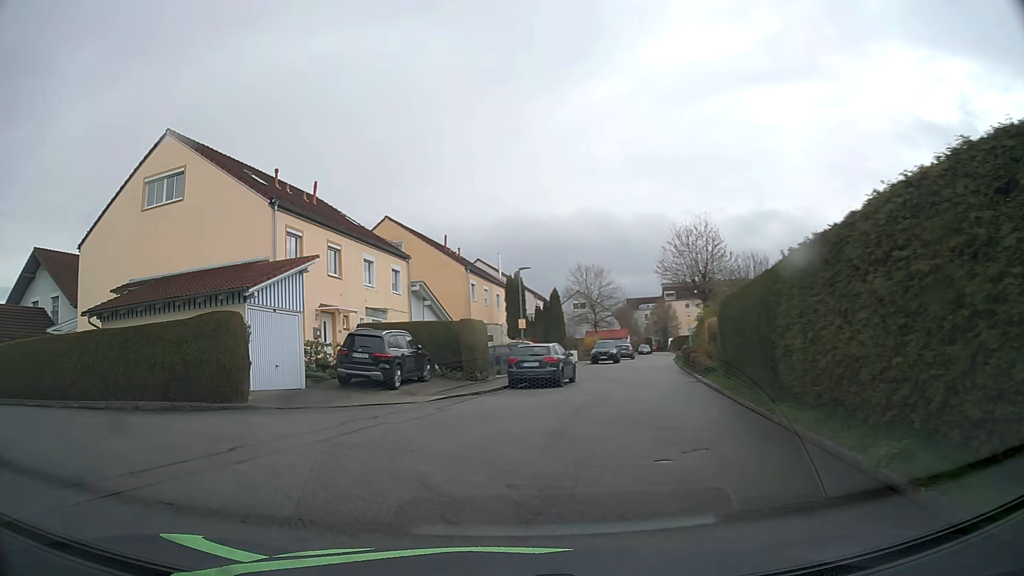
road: residential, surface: asphalt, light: Day
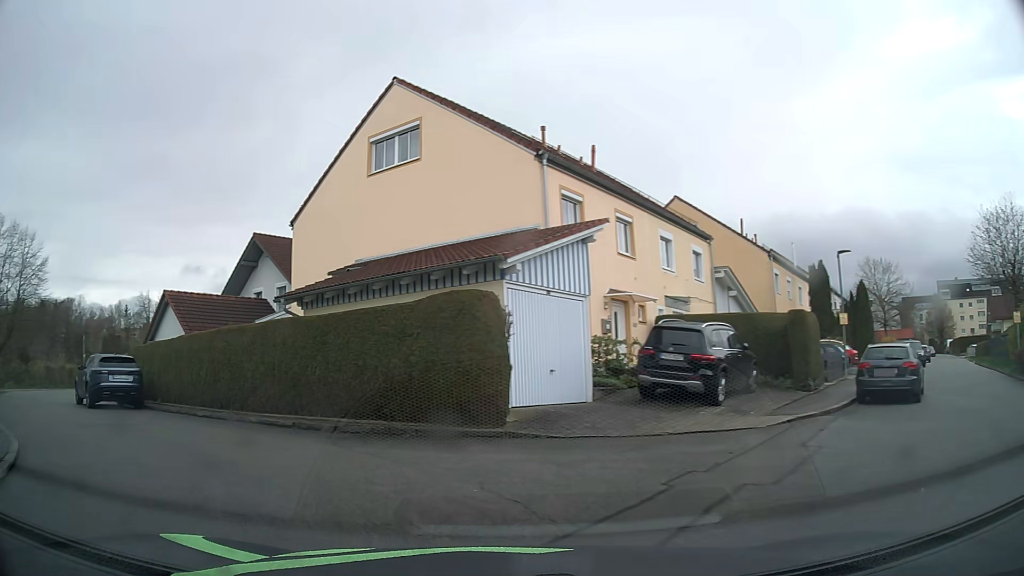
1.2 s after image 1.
(-1.1, +5.6) m; -24°
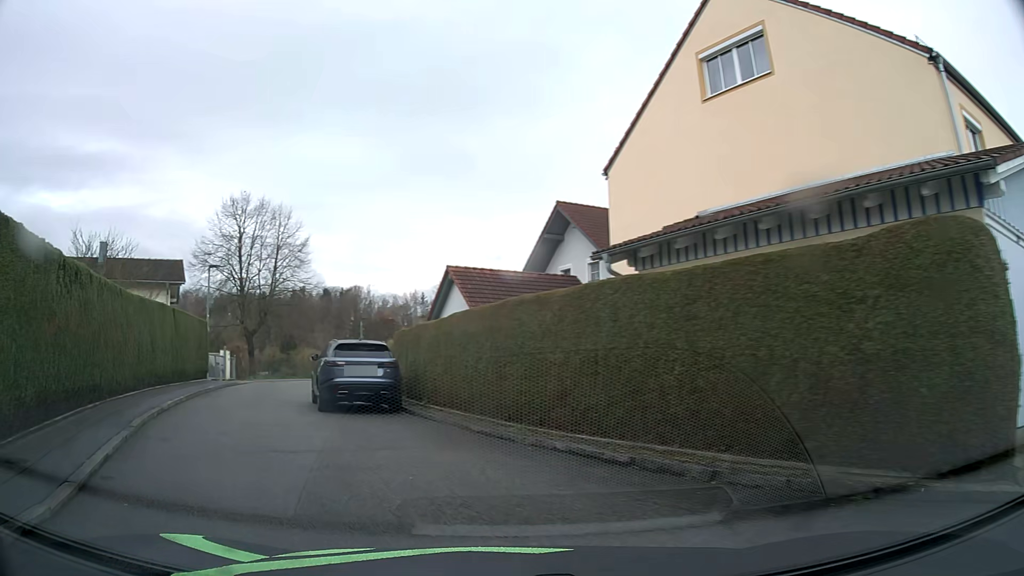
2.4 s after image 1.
(-1.3, +5.7) m; -26°
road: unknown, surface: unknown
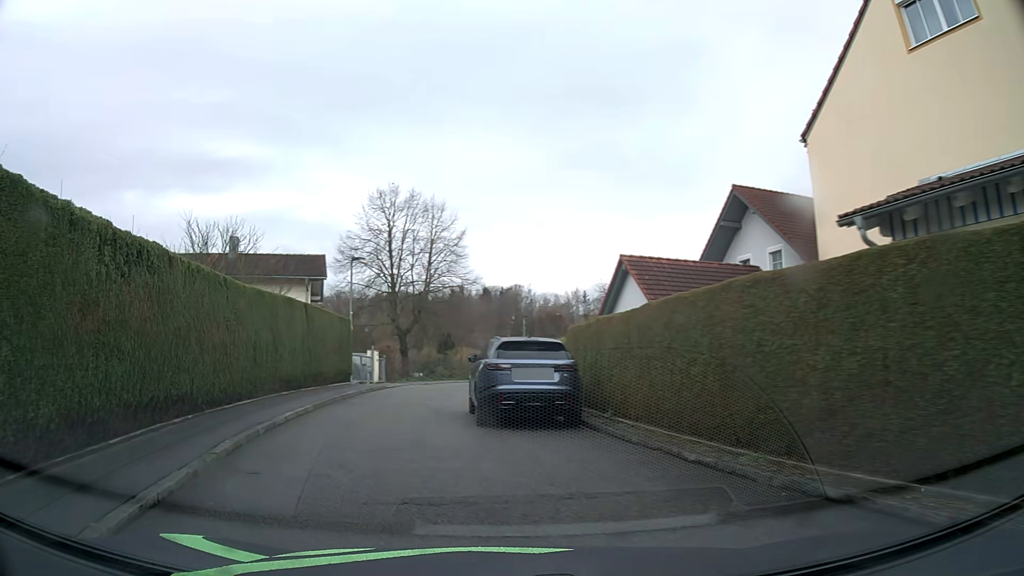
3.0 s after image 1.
(-0.3, +3.0) m; -13°
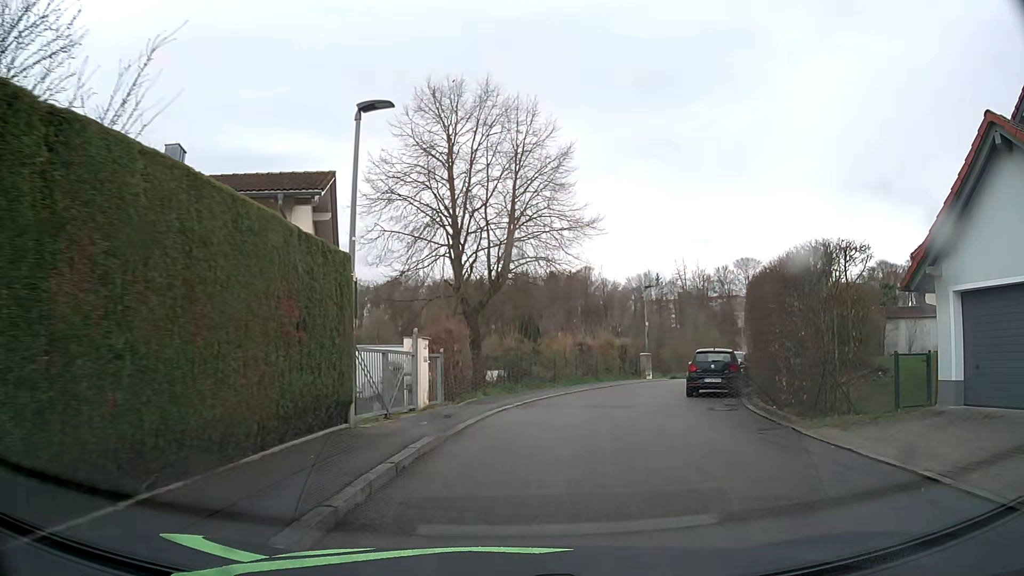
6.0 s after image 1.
(-3.1, +16.9) m; -6°
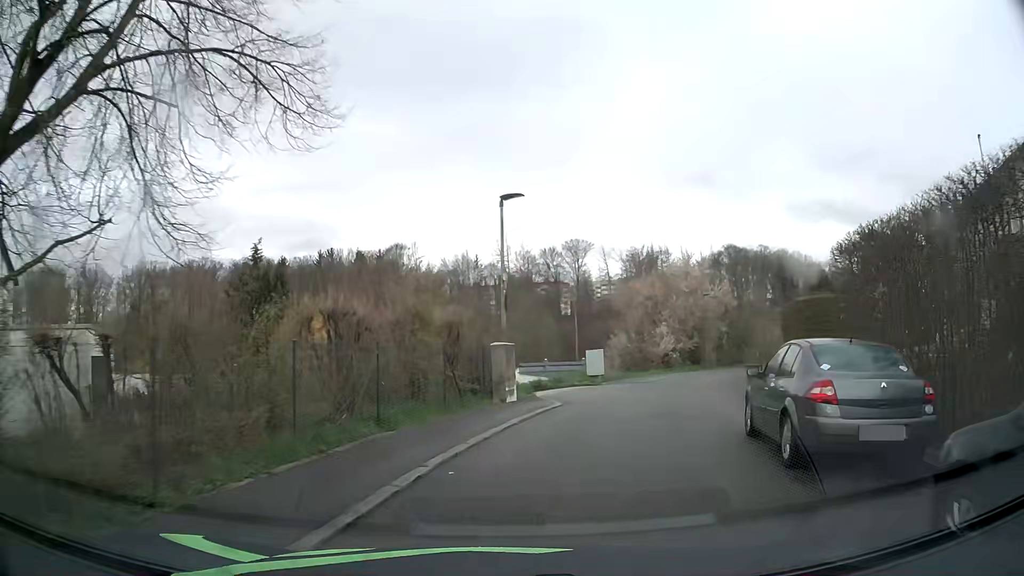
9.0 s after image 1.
(+2.7, +20.3) m; +15°
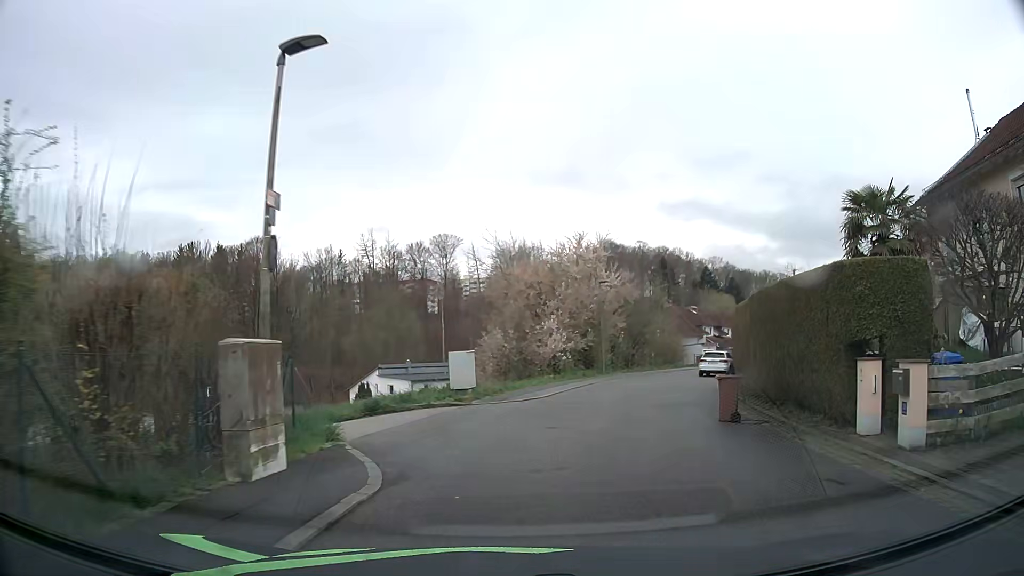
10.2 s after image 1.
(+0.9, +8.9) m; +12°
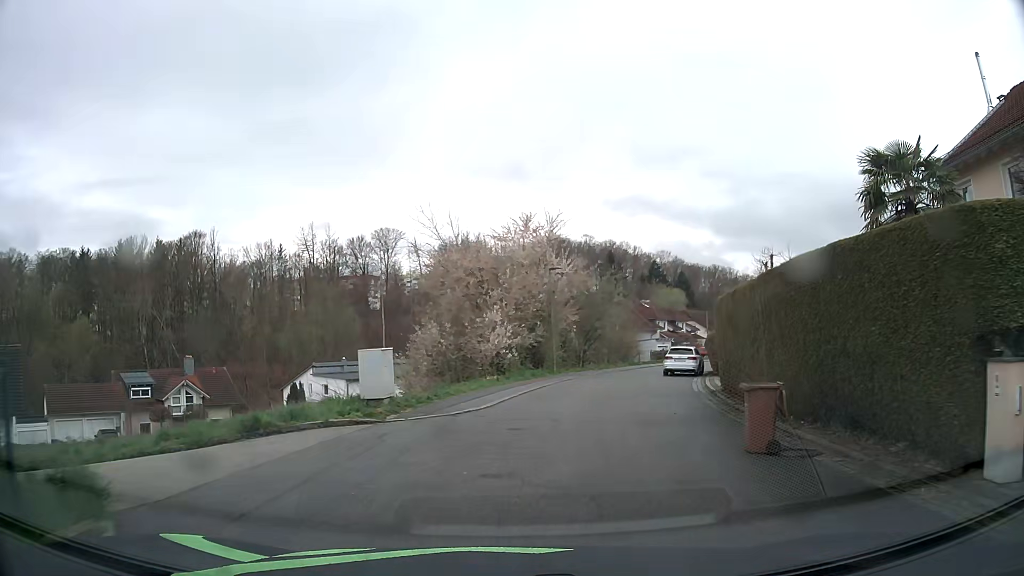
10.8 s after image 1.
(+0.2, +4.6) m; +5°
